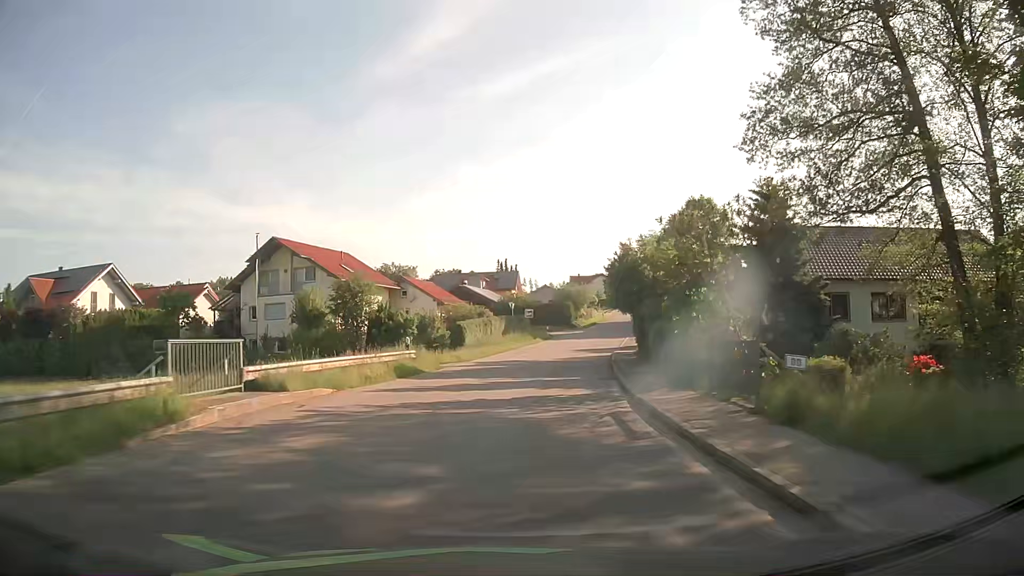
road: tertiary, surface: asphalt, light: Day
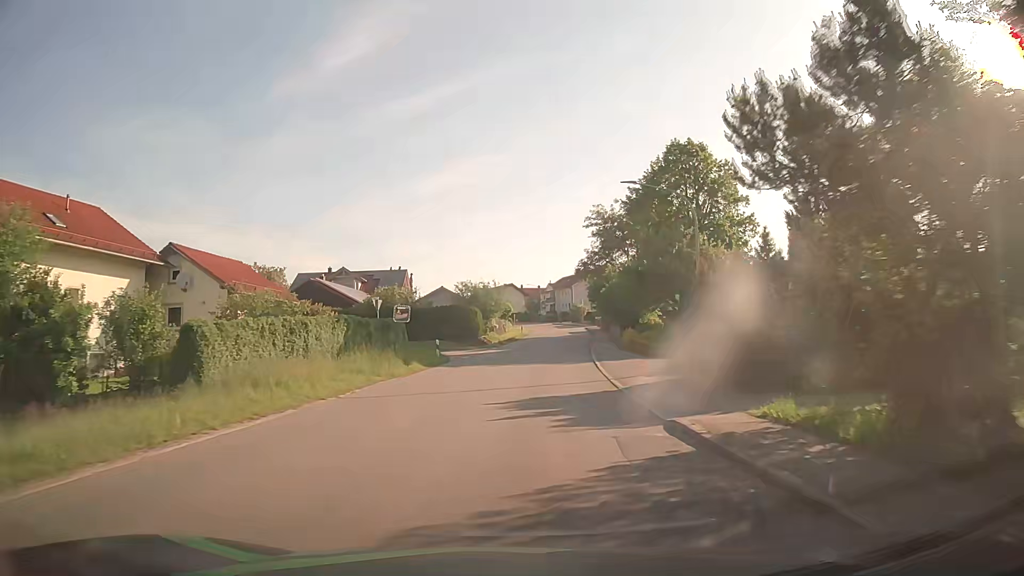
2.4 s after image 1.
(+2.1, +30.4) m; +8°
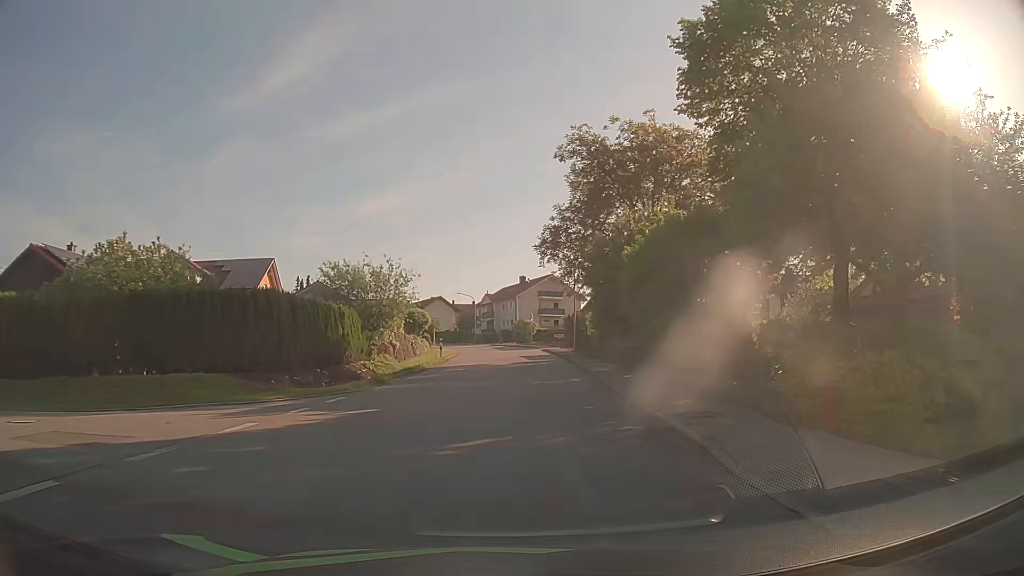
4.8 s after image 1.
(+2.0, +30.9) m; +6°
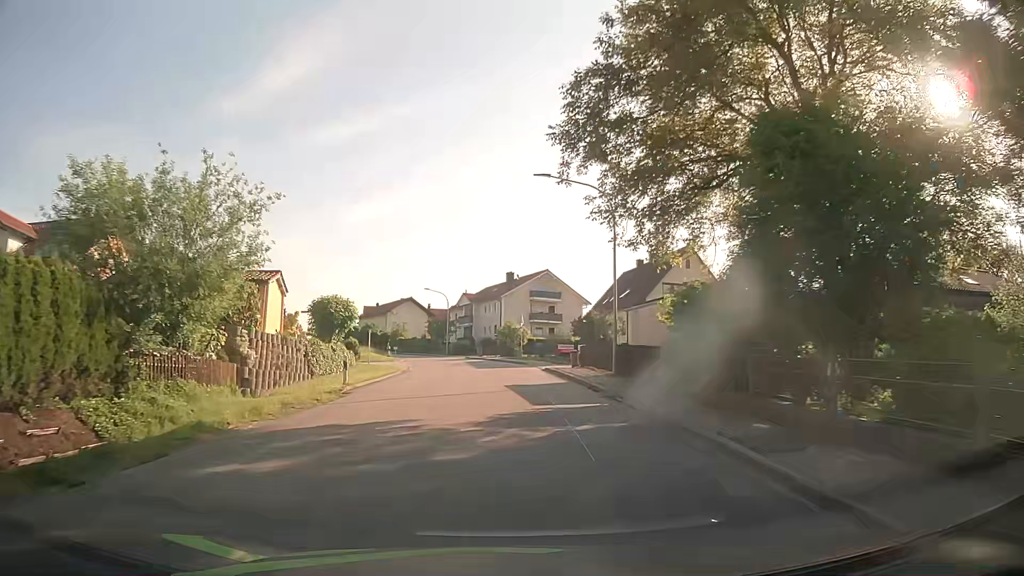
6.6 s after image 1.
(+0.2, +22.6) m; +1°
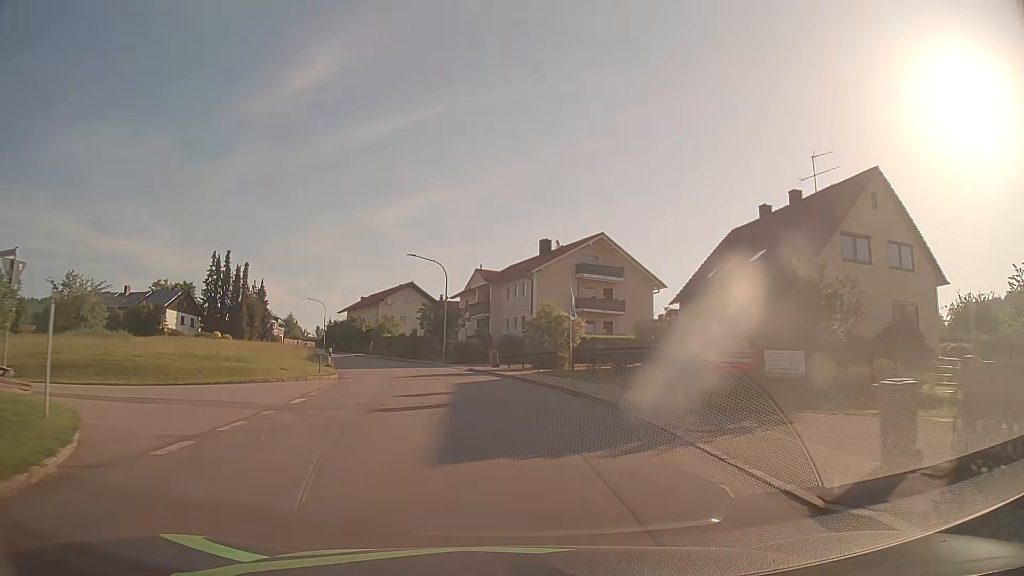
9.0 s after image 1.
(-0.3, +29.1) m; -2°
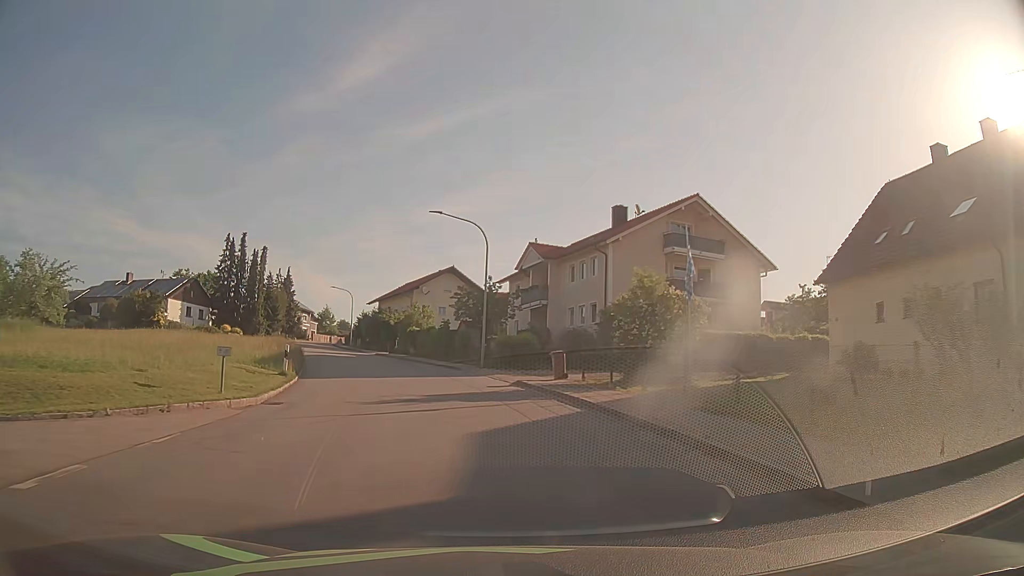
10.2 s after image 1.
(-0.5, +14.4) m; -4°
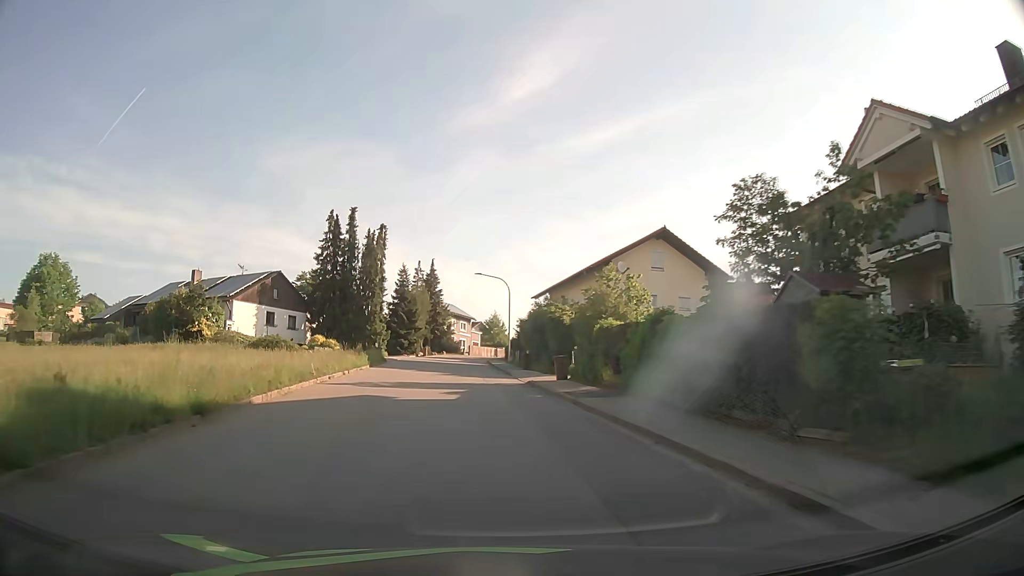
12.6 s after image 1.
(-3.7, +28.6) m; -16°
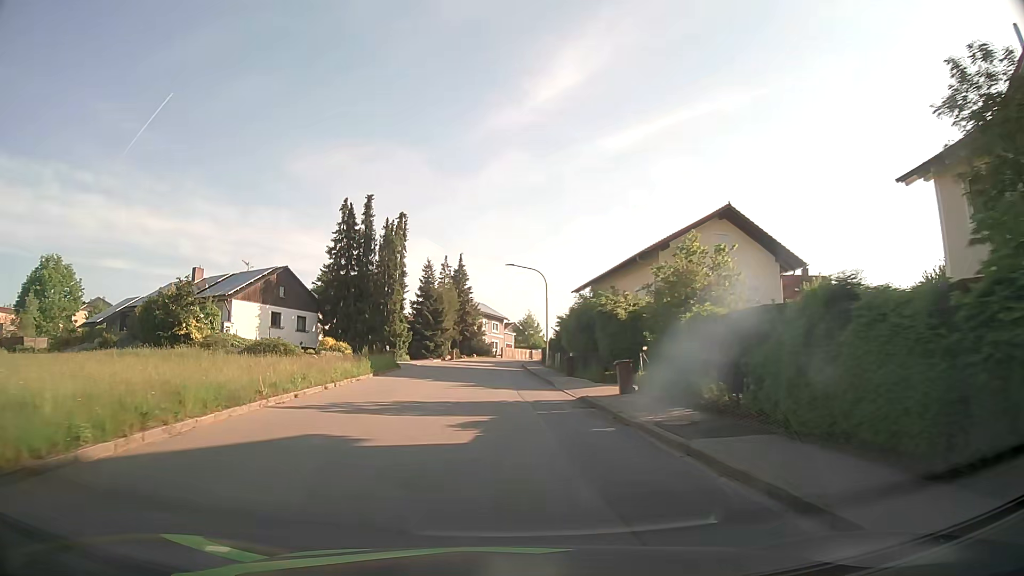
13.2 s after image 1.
(-0.2, +7.3) m; -3°
(0, +10) (-1, +20) (-1, +30) (-1, +40) (-1, +50) (-1, +60) (0, +70) (+3, +80) (+6, +89) (+10, +98) m
